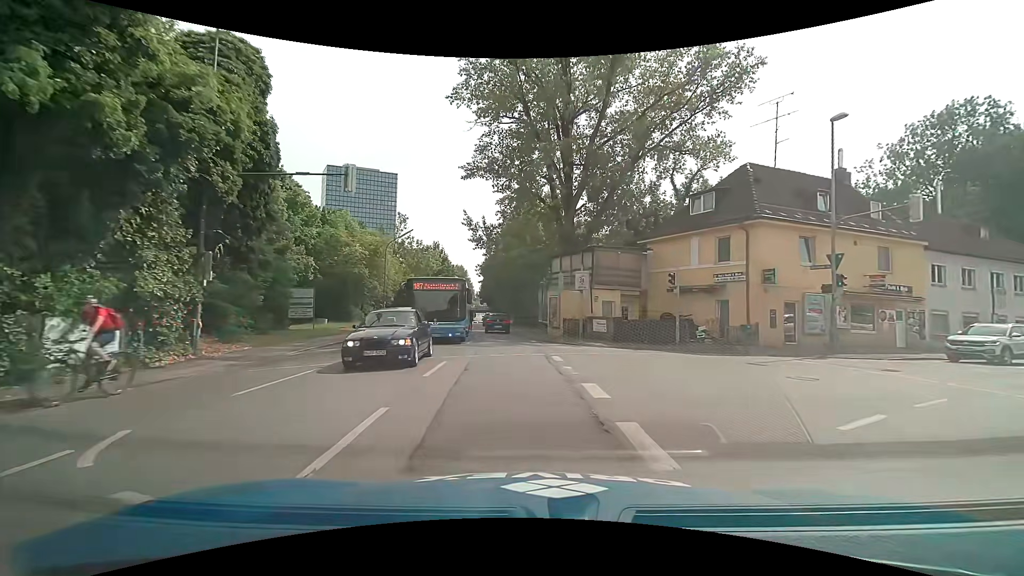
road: secondary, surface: asphalt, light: Day
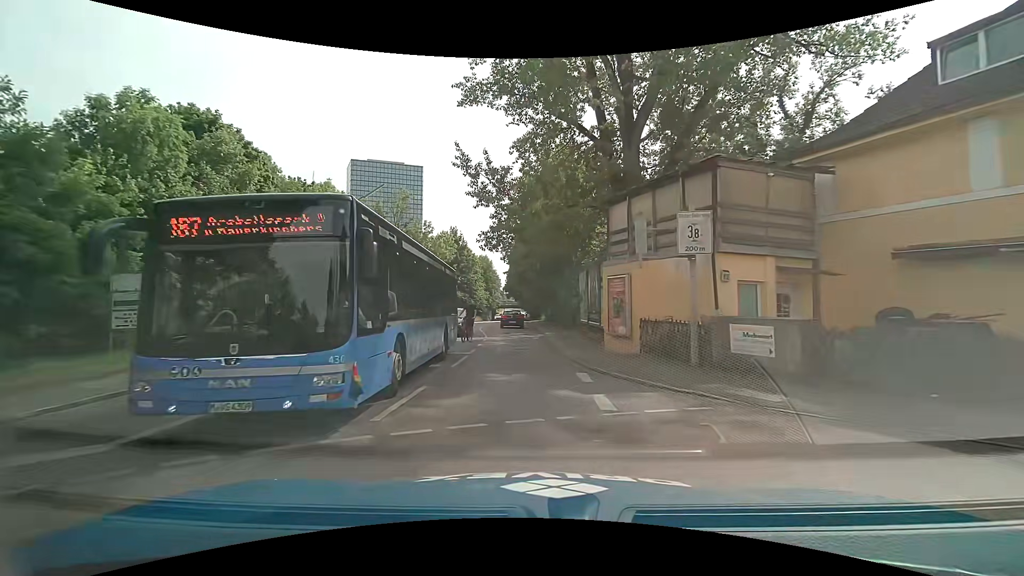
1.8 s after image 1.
(0.0, +14.8) m; -3°
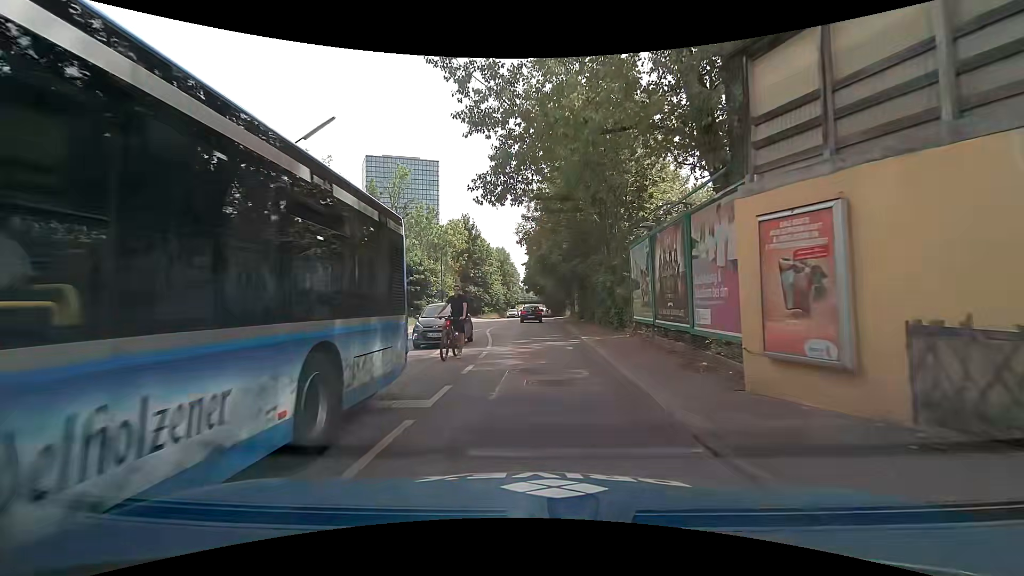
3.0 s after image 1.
(-0.3, +9.5) m; -3°
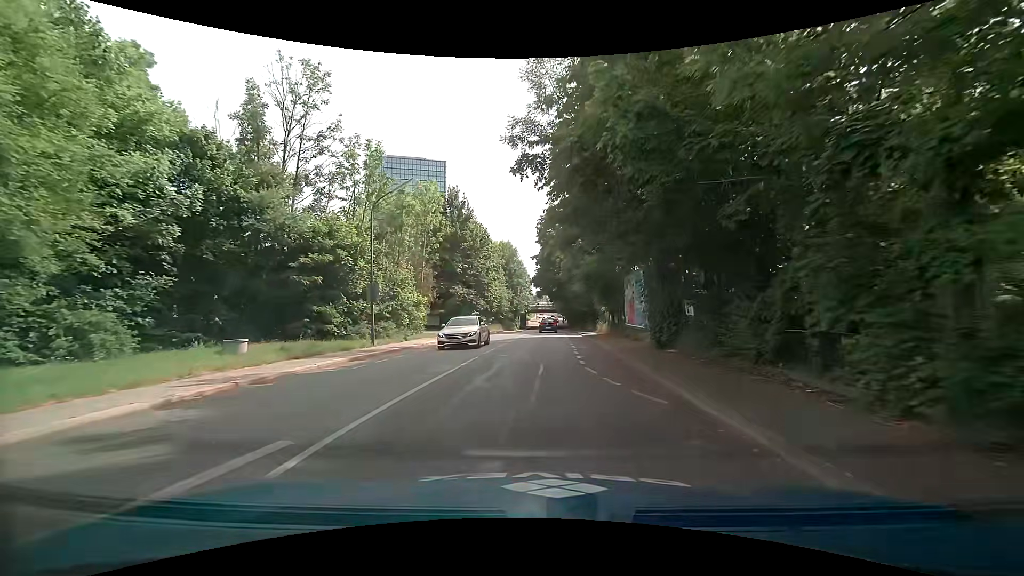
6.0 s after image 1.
(-0.2, +23.7) m; -2°
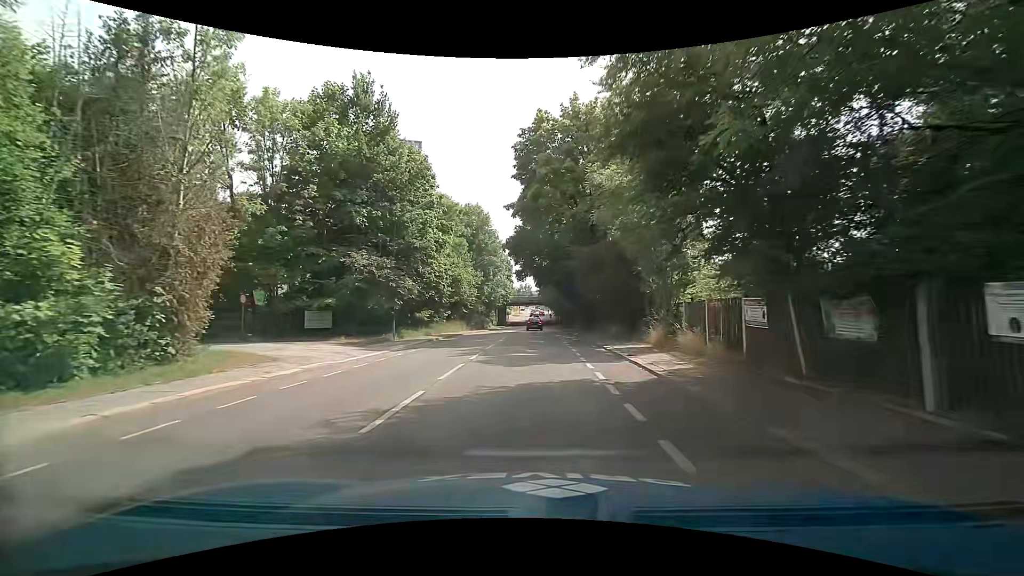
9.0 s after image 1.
(+0.6, +26.1) m; +2°
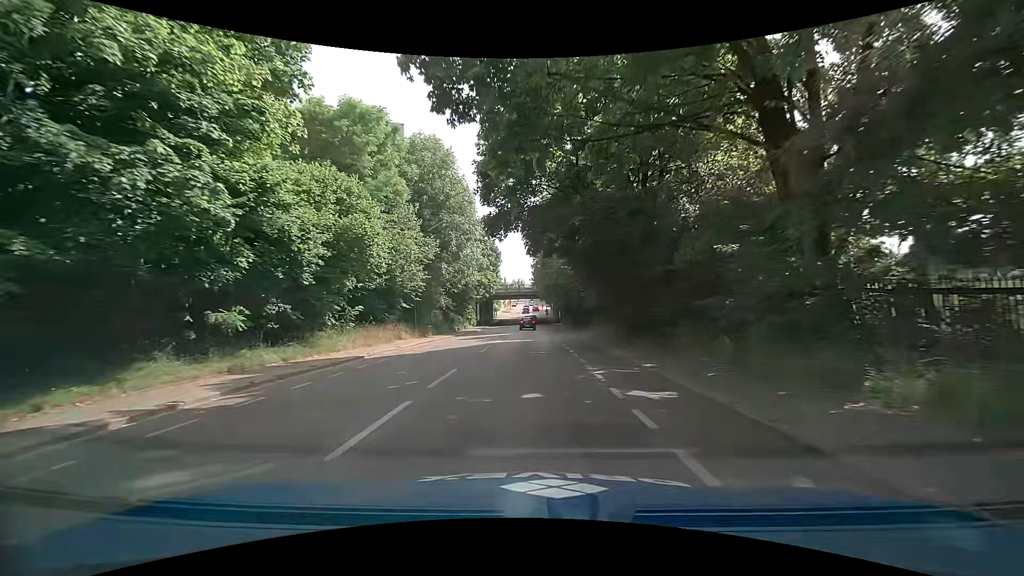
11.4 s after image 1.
(0.0, +23.8) m; -1°
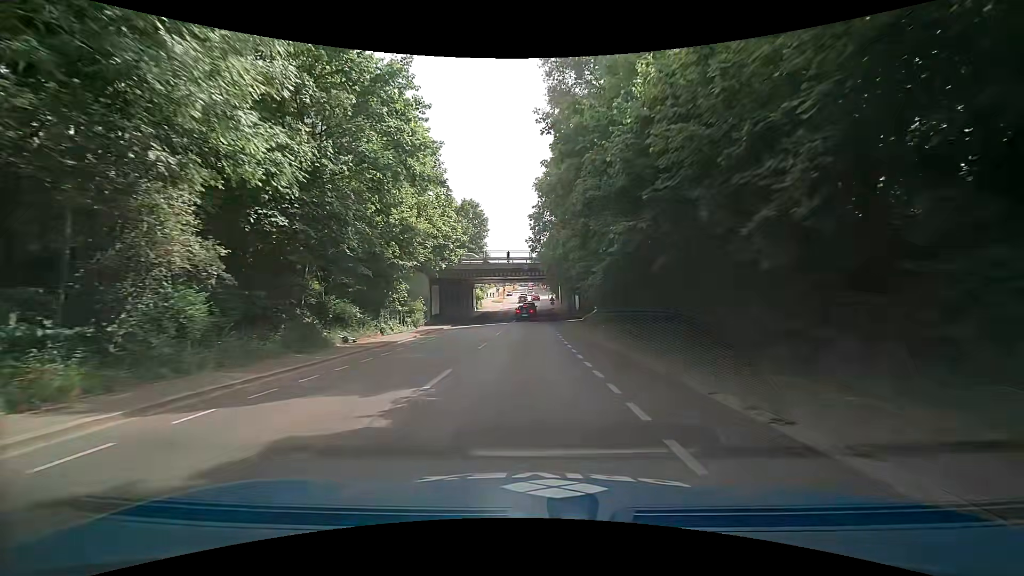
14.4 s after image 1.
(+0.6, +33.8) m; +2°
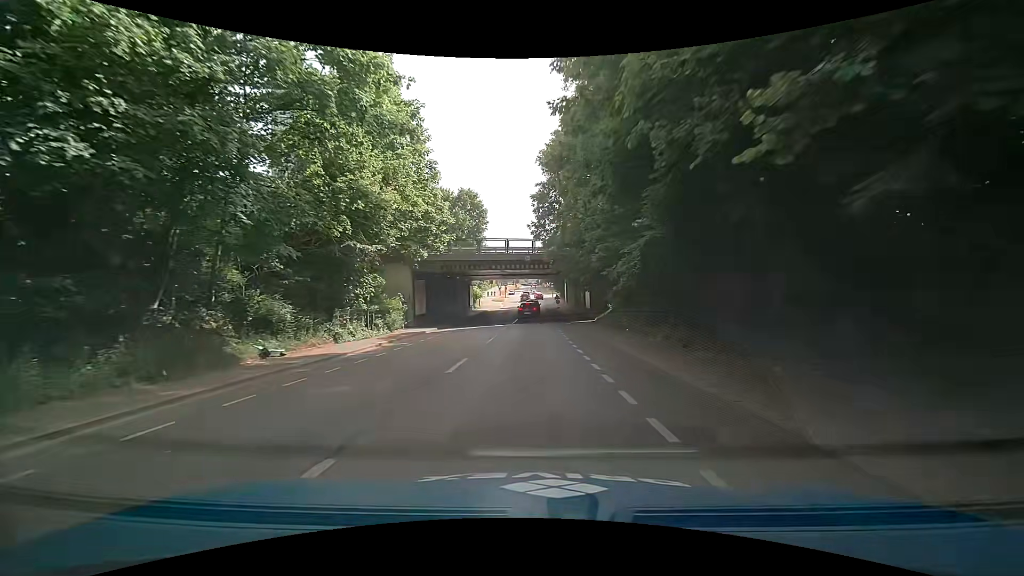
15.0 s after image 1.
(-0.1, +6.9) m; -1°
